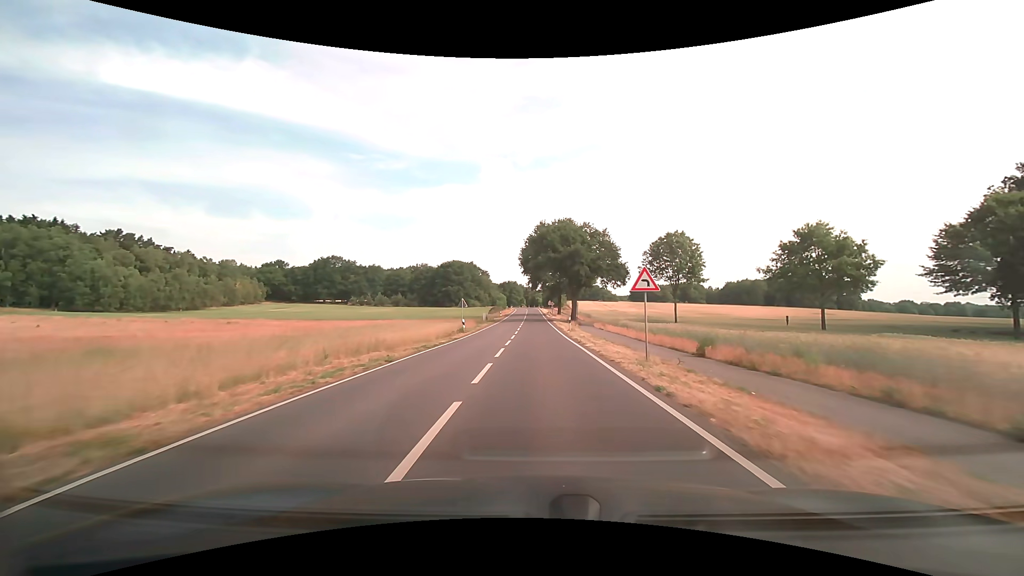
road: secondary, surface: asphalt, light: Day
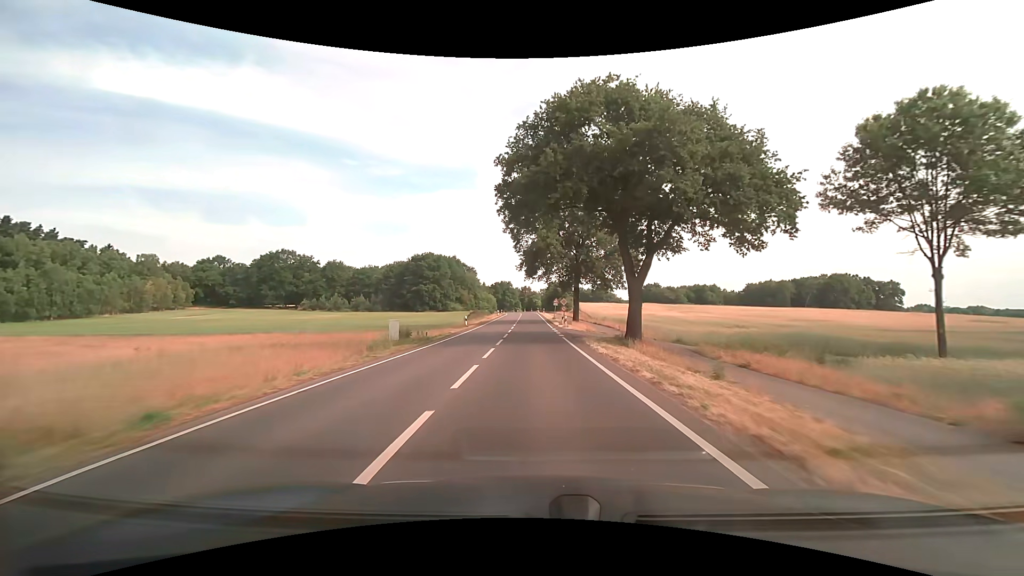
(+0.1, +42.9) m; 0°
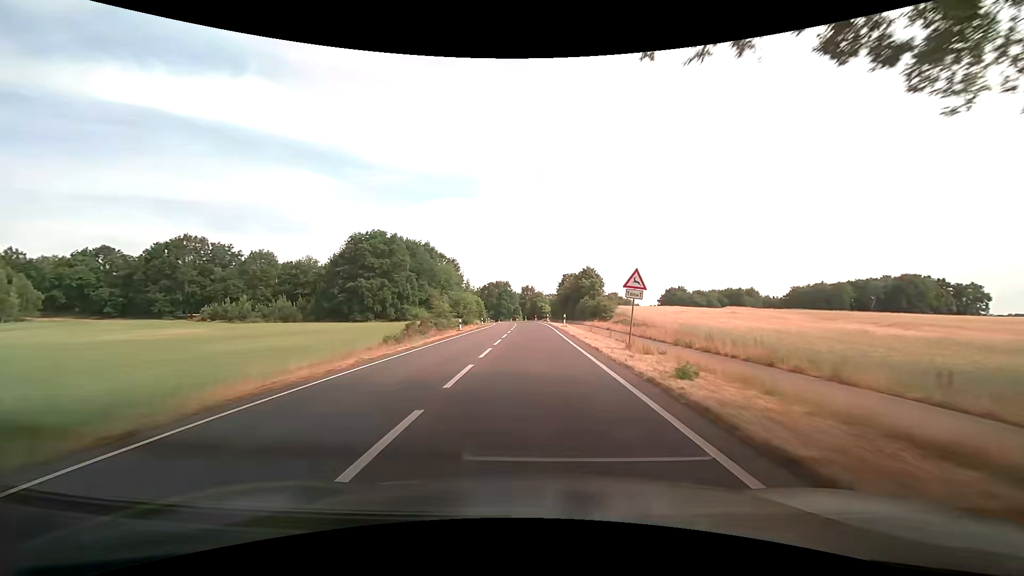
(-0.3, +53.8) m; -1°
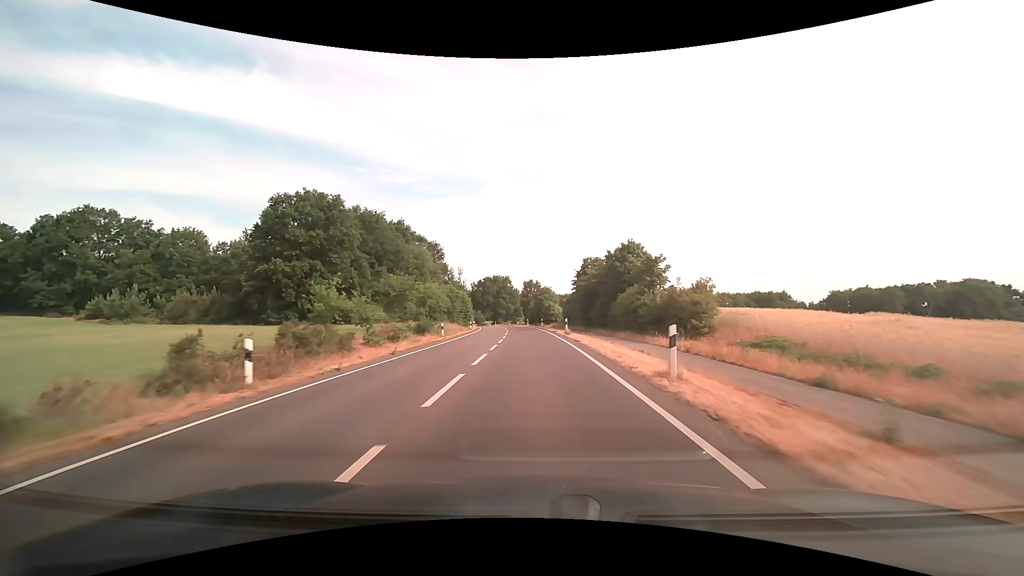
(0.0, +31.5) m; 0°
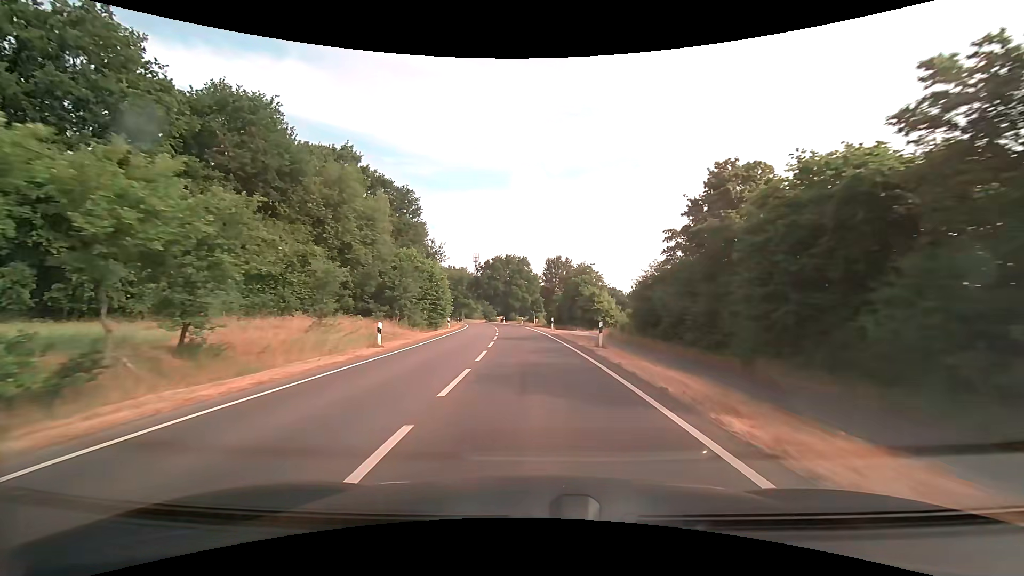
(-0.6, +40.9) m; -2°
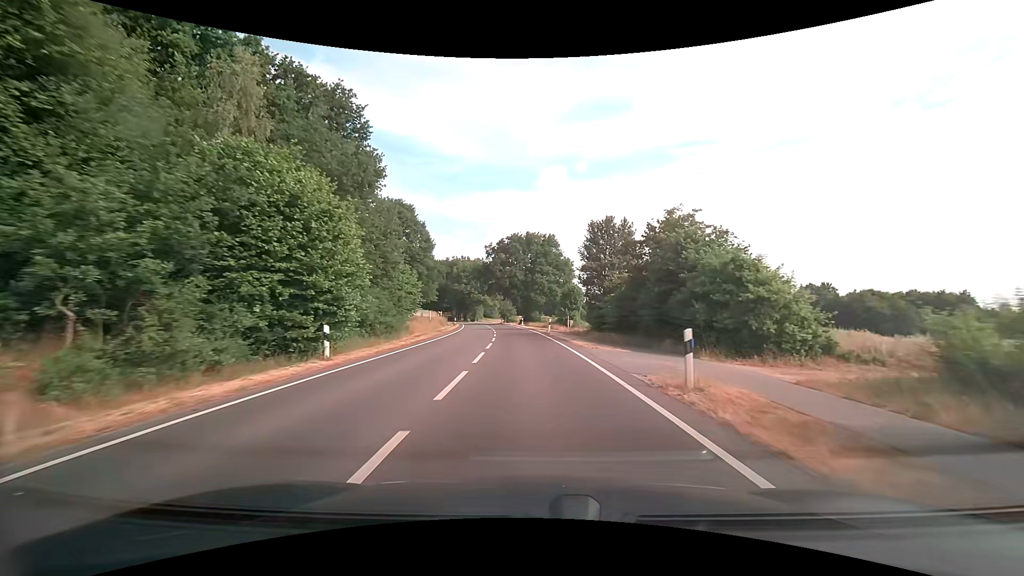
(-0.7, +30.3) m; -3°
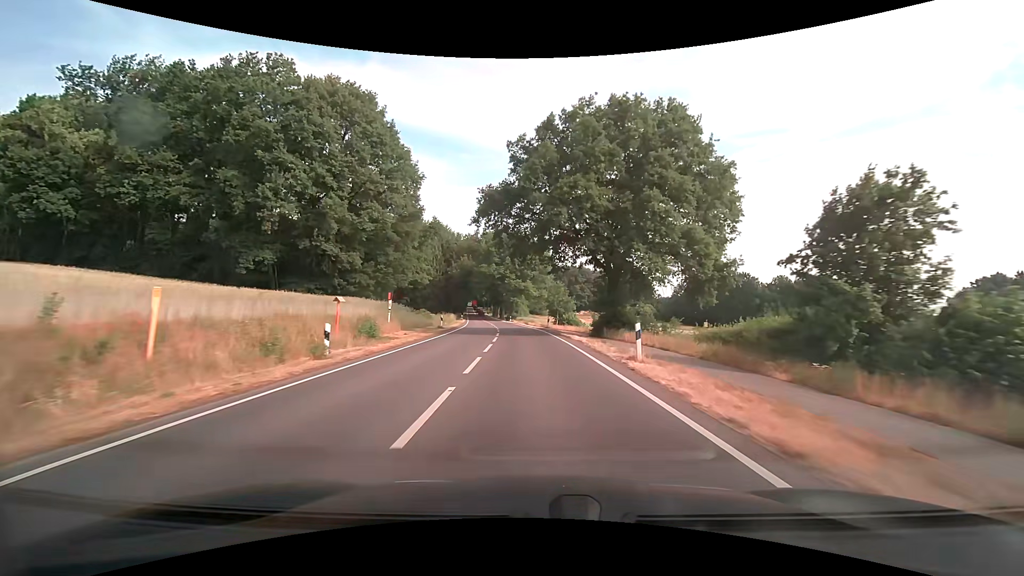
(-2.6, +50.7) m; -6°
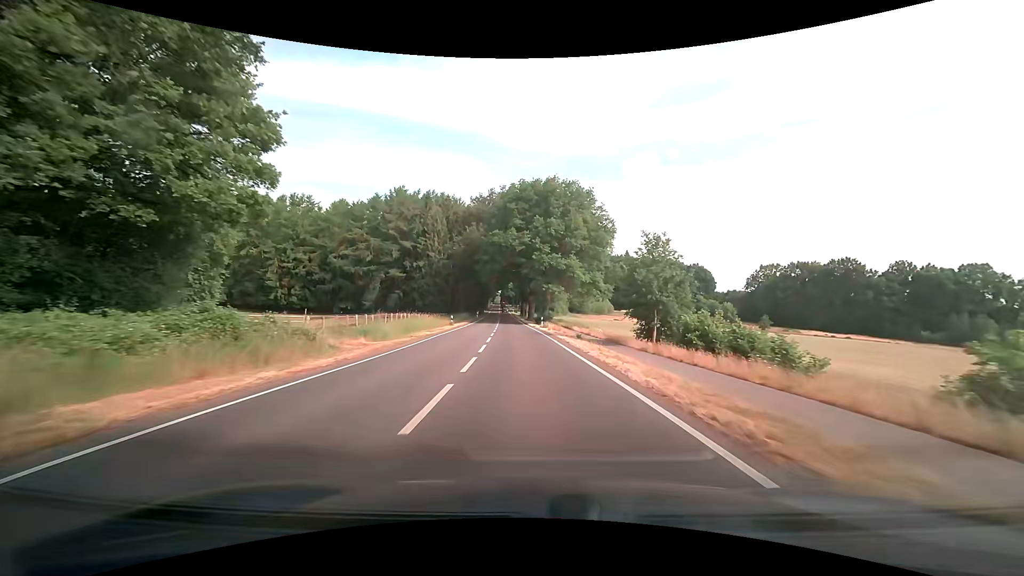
(-1.3, +41.2) m; -3°
(0, +10) (-1, +20) (-1, +30) (-2, +40) (-2, +50) (-3, +60) (-4, +70) (-4, +80) (-5, +90) (-6, +100) m
